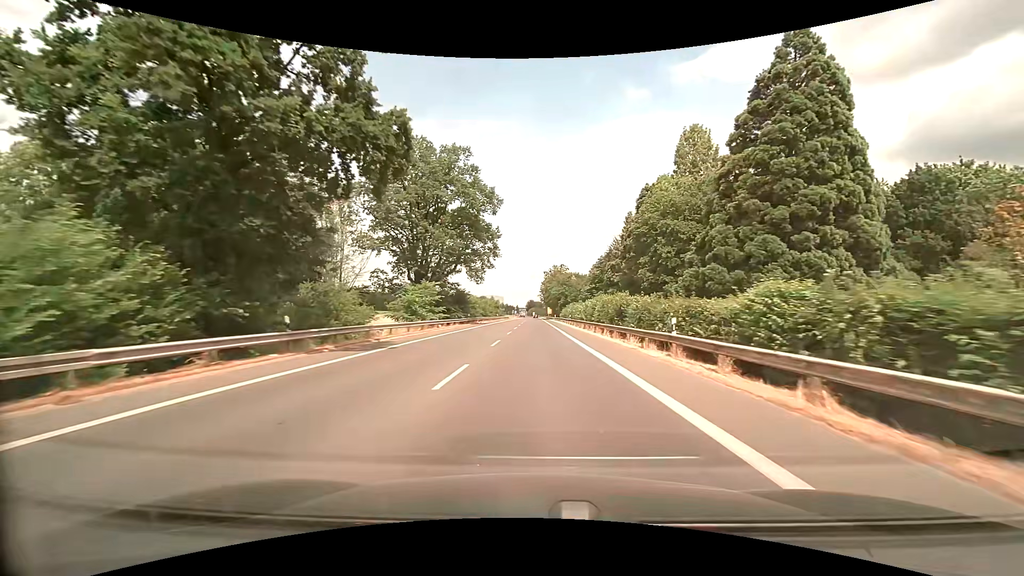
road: primary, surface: asphalt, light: Day
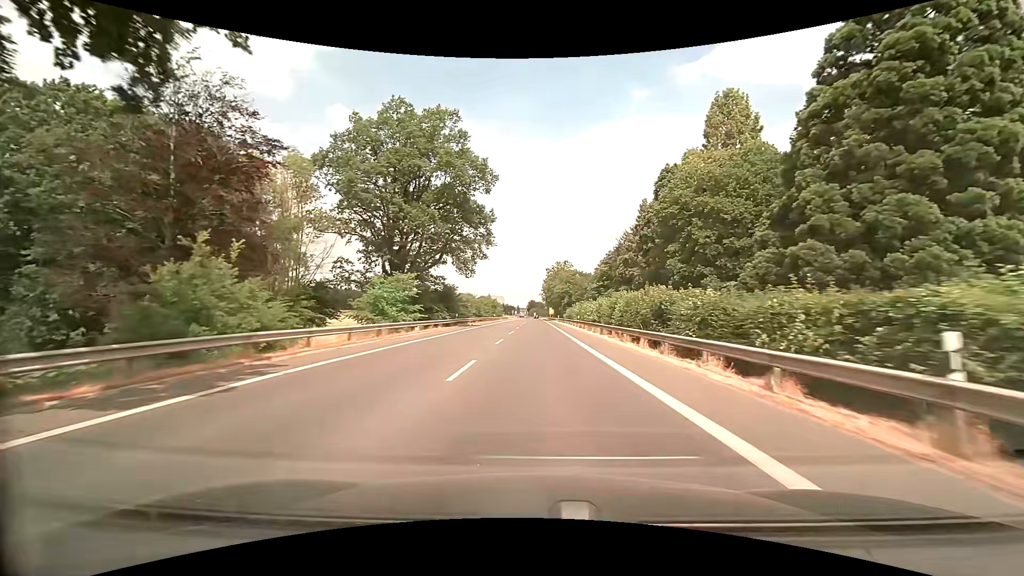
(0.0, +10.7) m; 0°
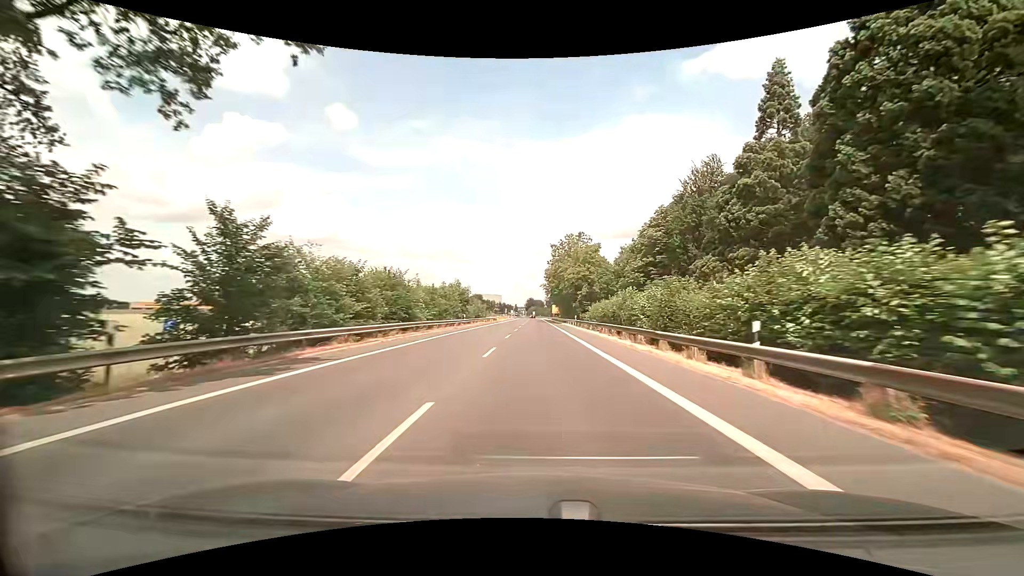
(-0.2, +43.0) m; 0°
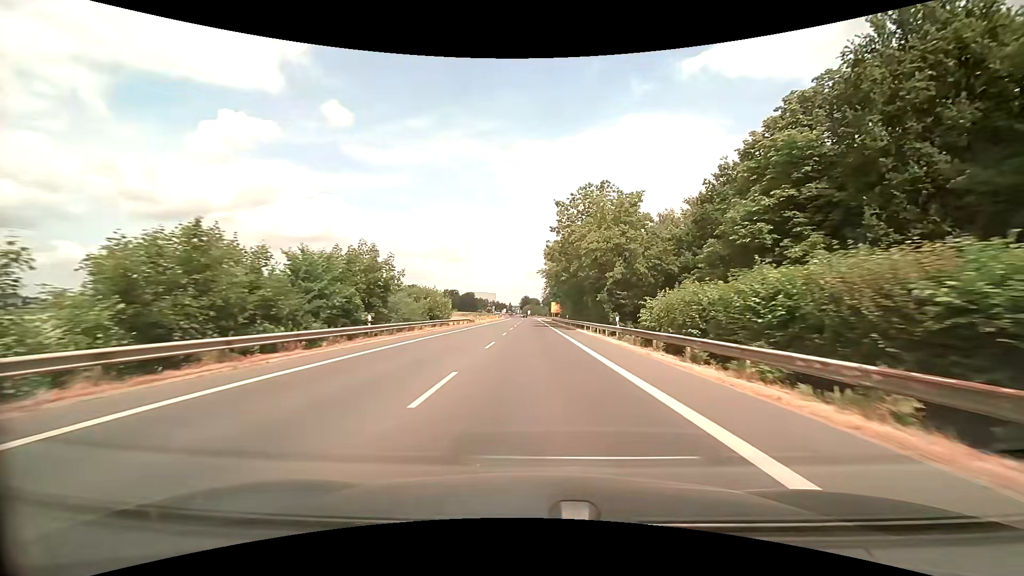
(+0.2, +32.2) m; +1°
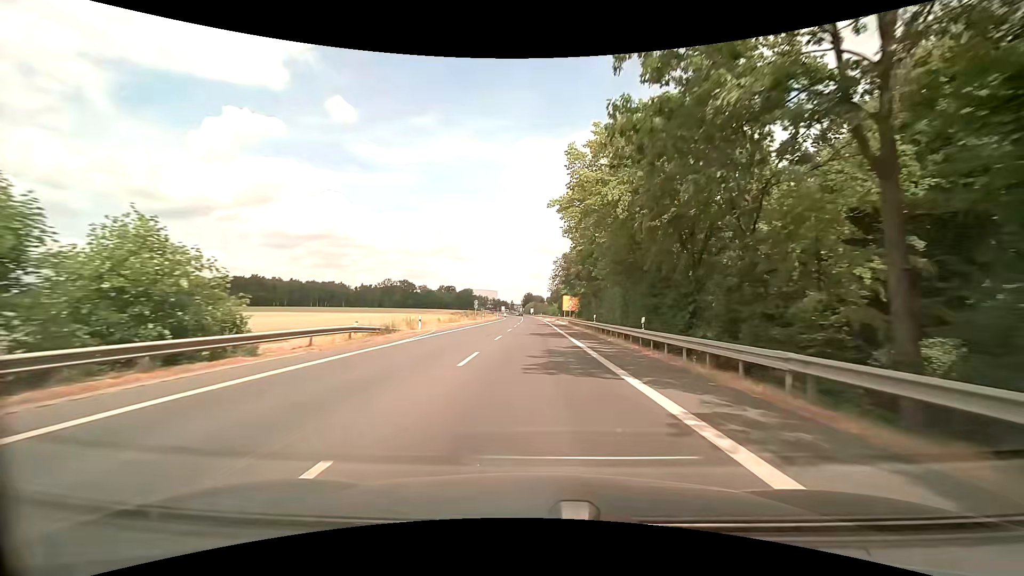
(-0.3, +42.9) m; -1°
(0, +10) (0, +20) (0, +30) (0, +40) (0, +50) (0, +60) (0, +70) (0, +80) (0, +90) (0, +100) m
